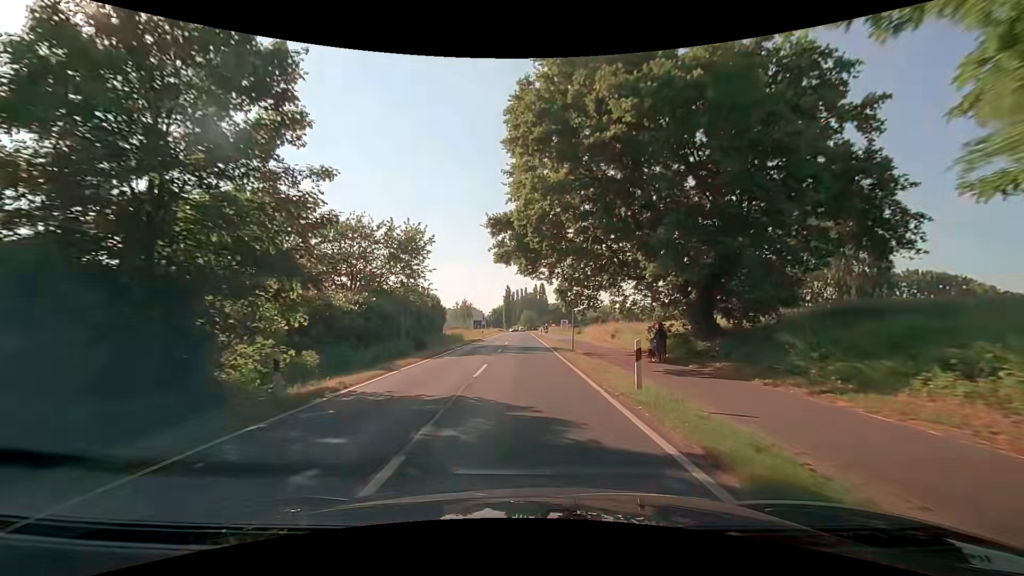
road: secondary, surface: asphalt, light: Day
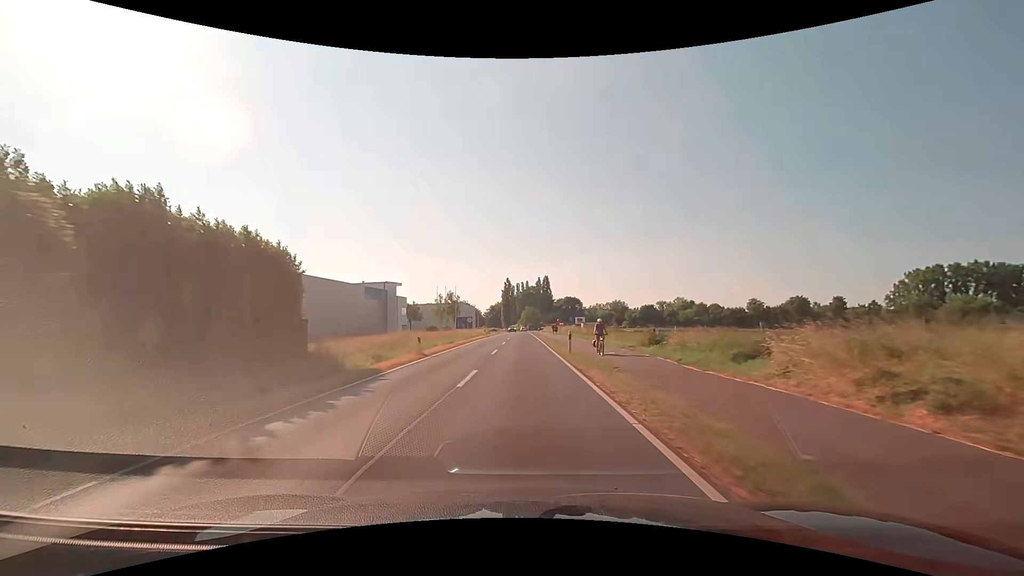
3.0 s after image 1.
(+0.4, +38.8) m; 0°
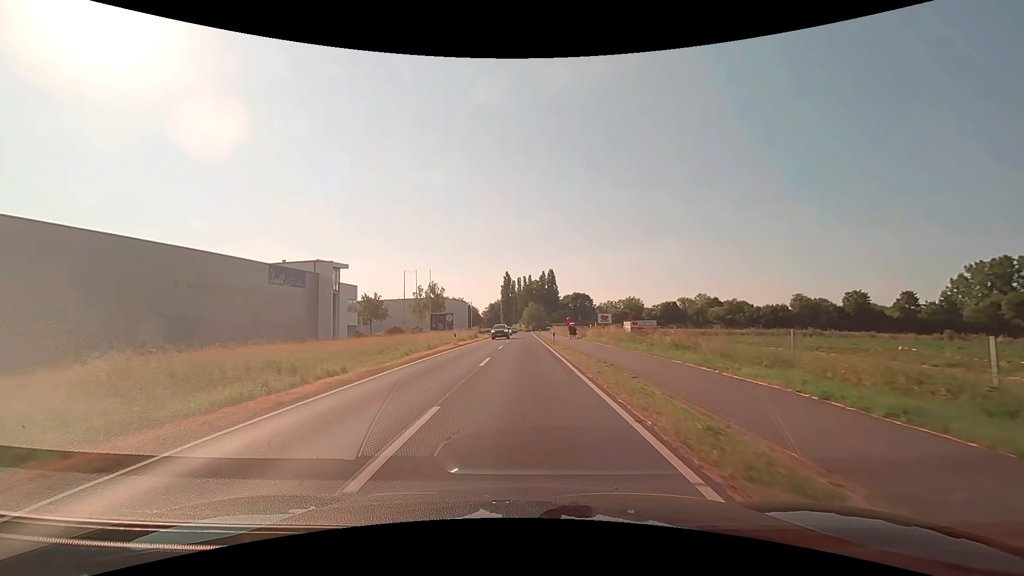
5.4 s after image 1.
(0.0, +31.0) m; 0°
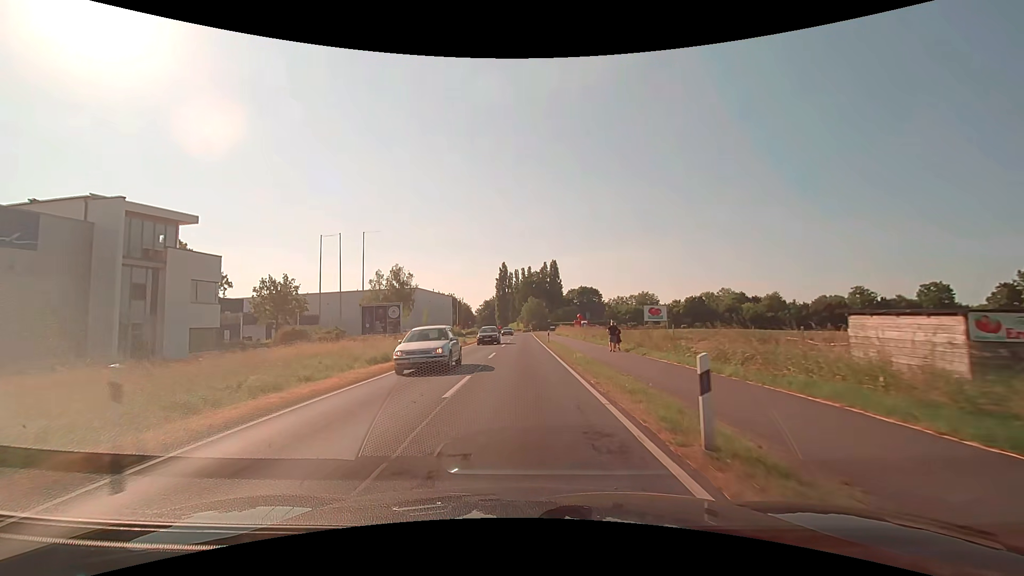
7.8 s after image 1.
(0.0, +31.0) m; 0°
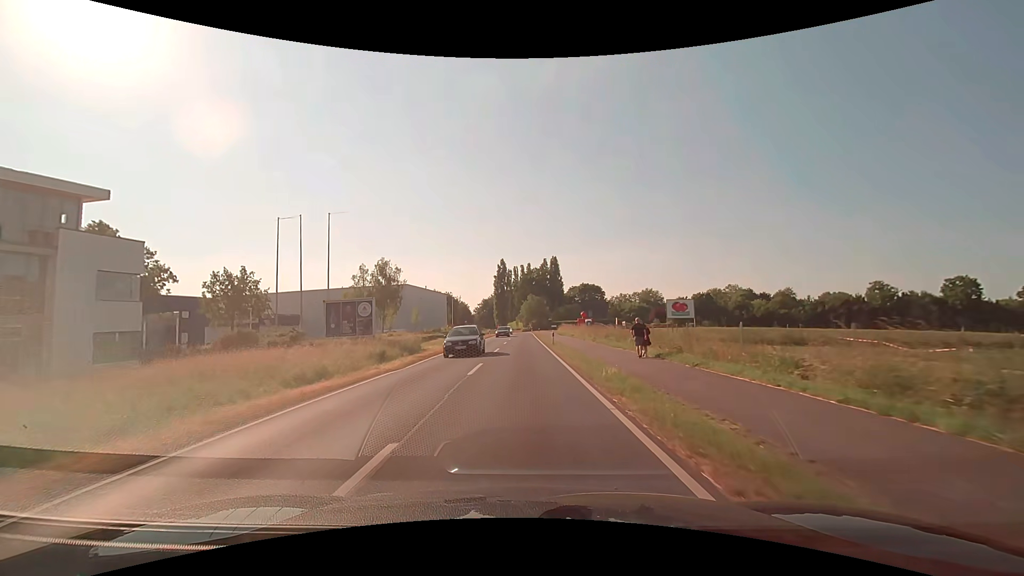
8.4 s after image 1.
(0.0, +7.8) m; 0°
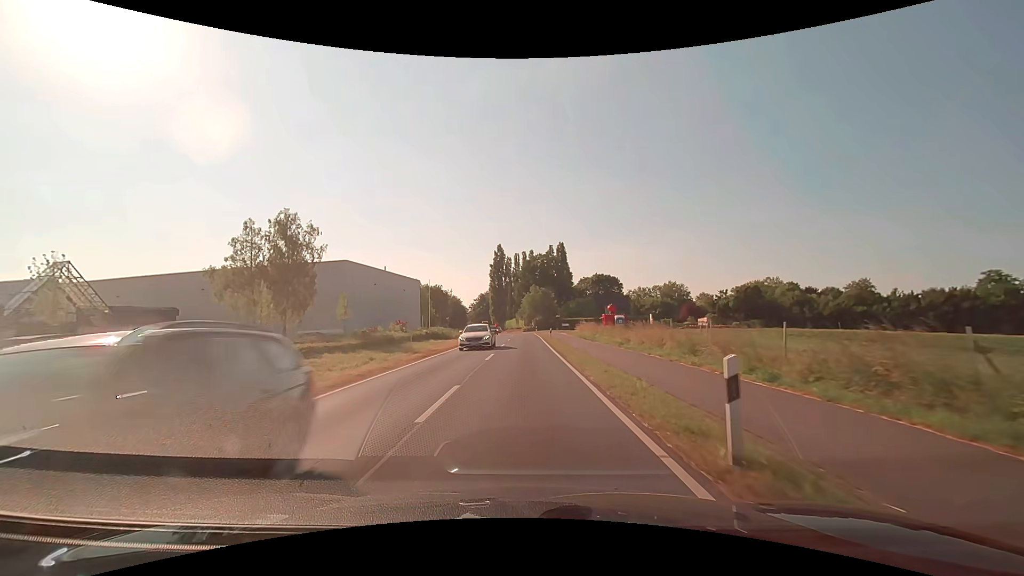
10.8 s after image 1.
(+0.1, +31.2) m; 0°
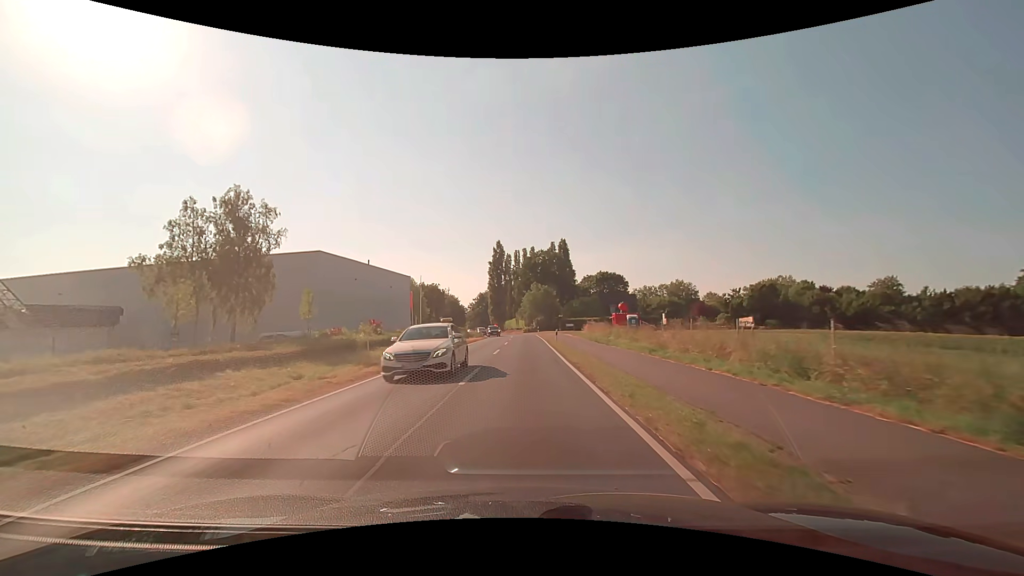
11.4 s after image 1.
(0.0, +7.8) m; 0°
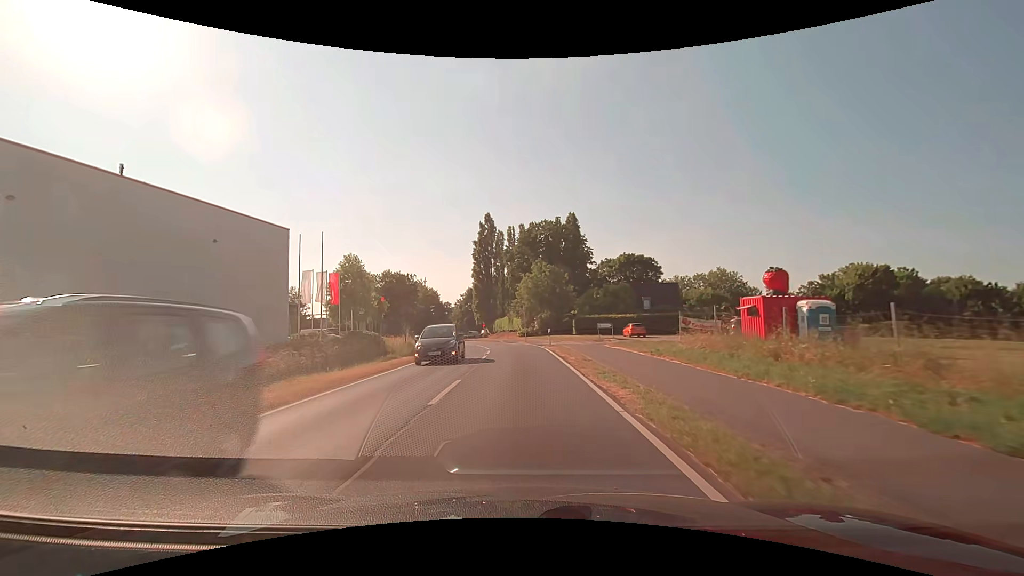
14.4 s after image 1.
(+0.2, +39.1) m; 0°
(0, +10) (0, +20) (-1, +30) (-2, +40) (-4, +50) (-6, +59) (-9, +69) (-12, +79) (-15, +88) (-17, +98) m
